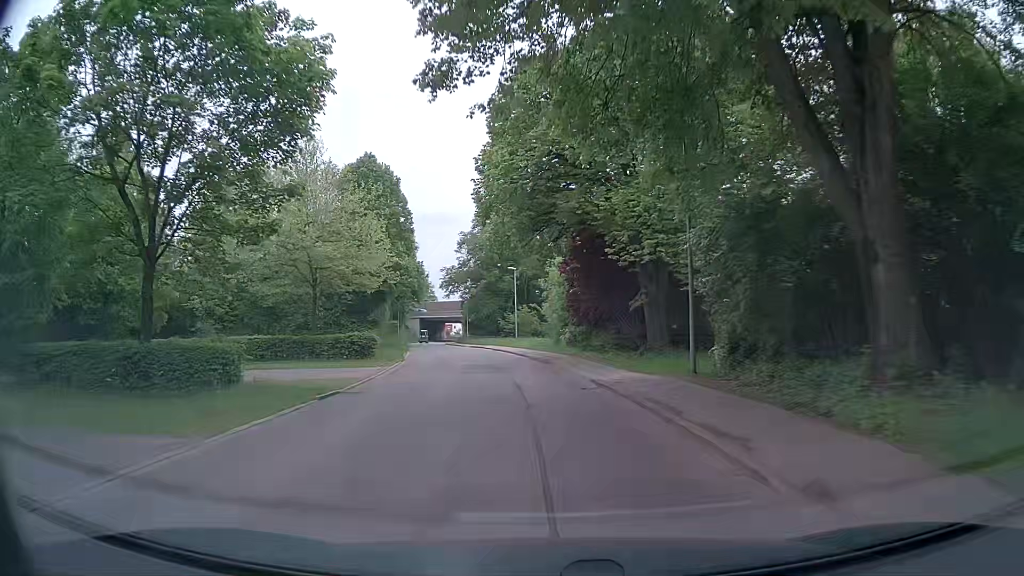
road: tertiary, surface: asphalt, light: Day
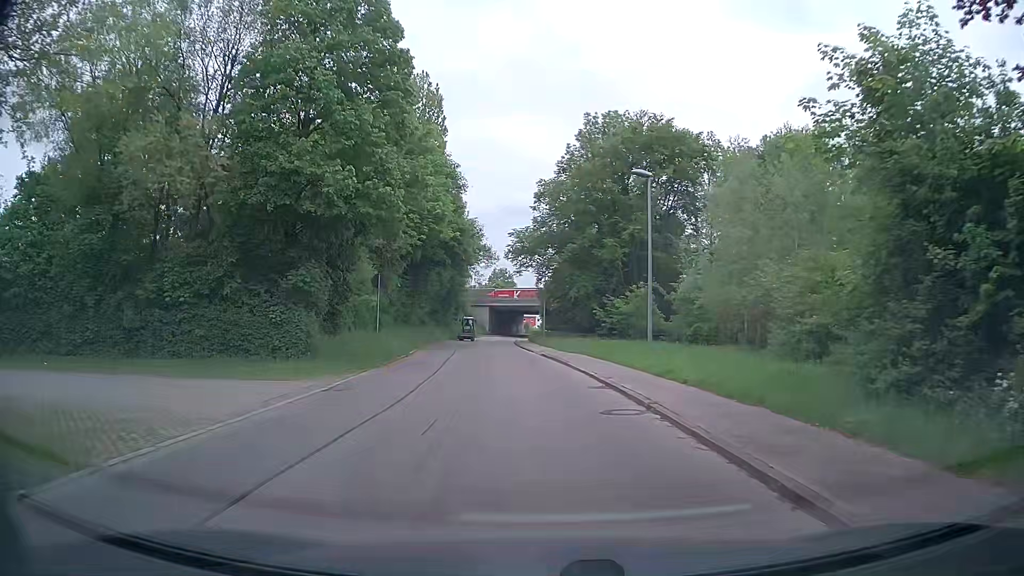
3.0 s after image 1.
(-2.4, +30.8) m; -6°
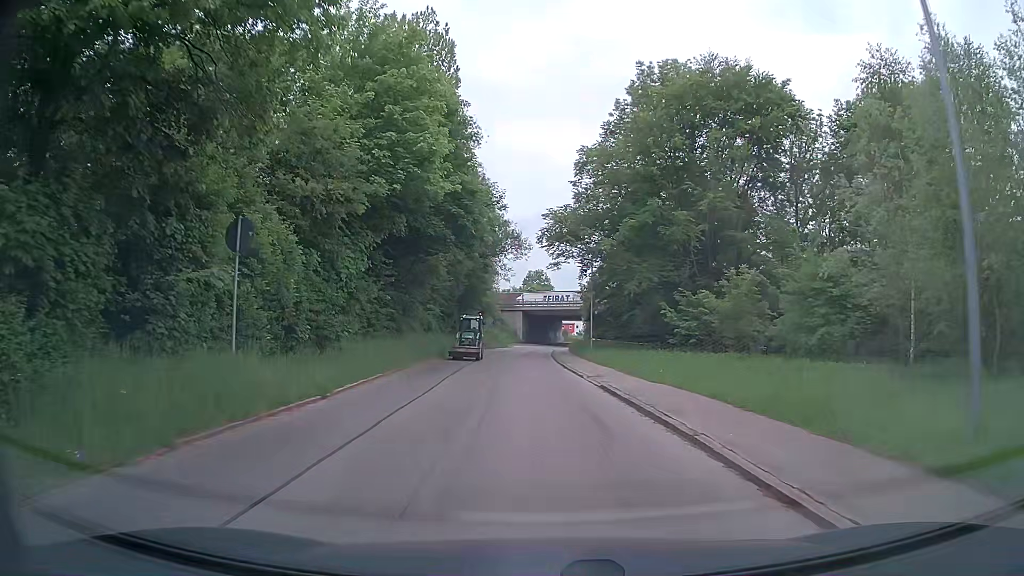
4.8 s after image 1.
(-0.8, +14.9) m; -4°
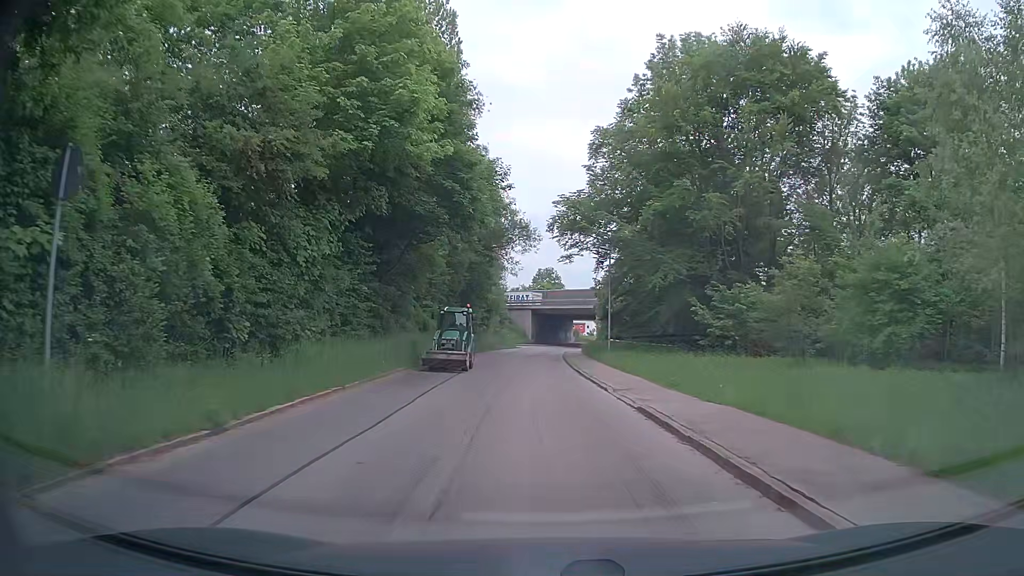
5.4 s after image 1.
(0.0, +5.2) m; -1°
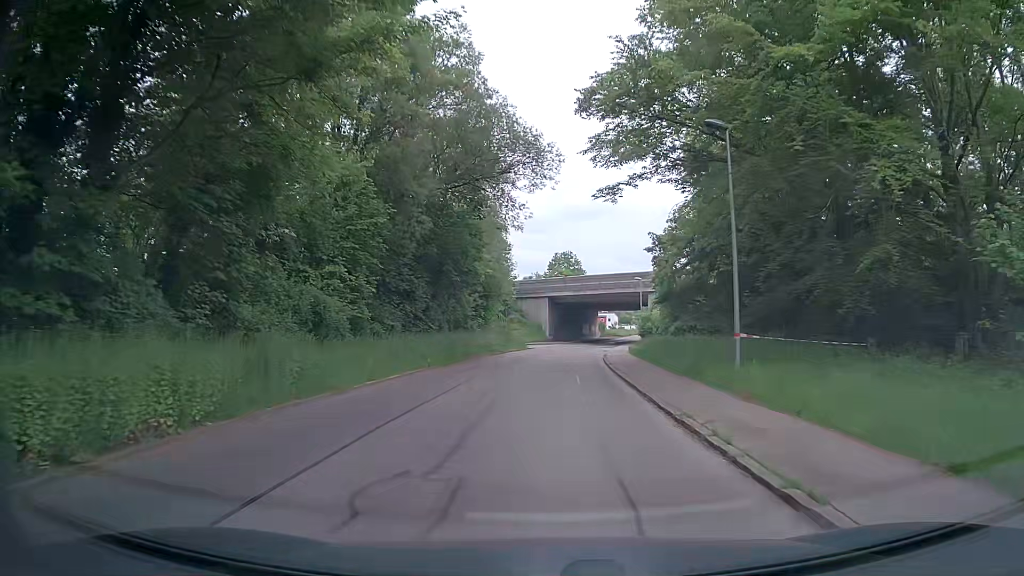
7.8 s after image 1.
(-0.4, +21.7) m; 0°
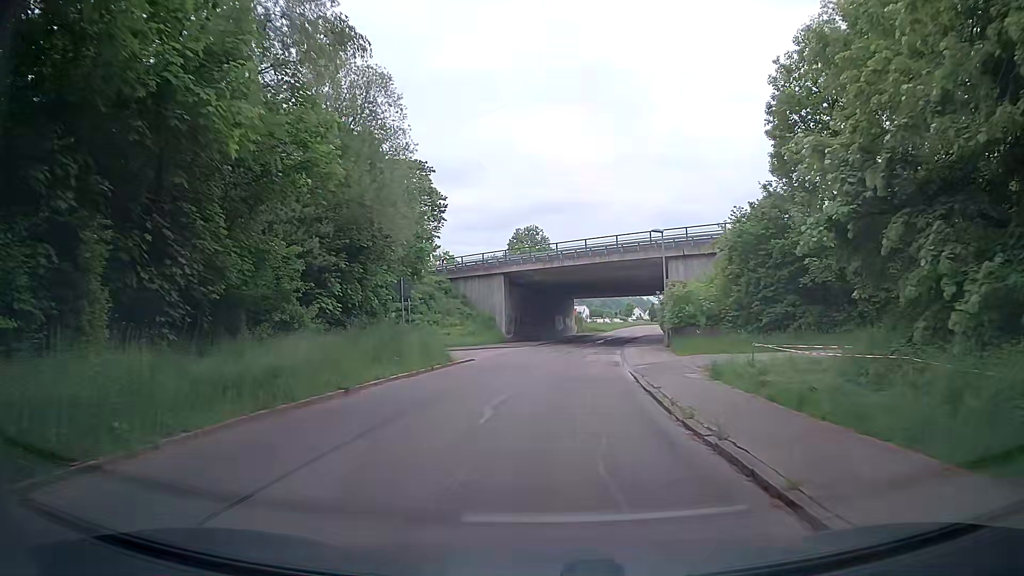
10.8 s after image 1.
(0.0, +26.6) m; +1°
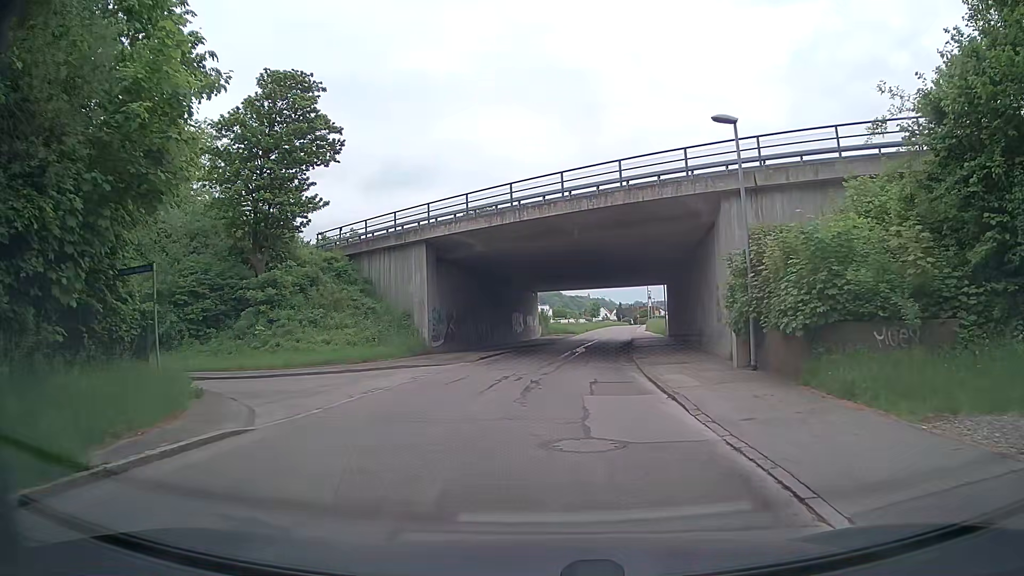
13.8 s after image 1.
(+0.6, +19.0) m; +4°
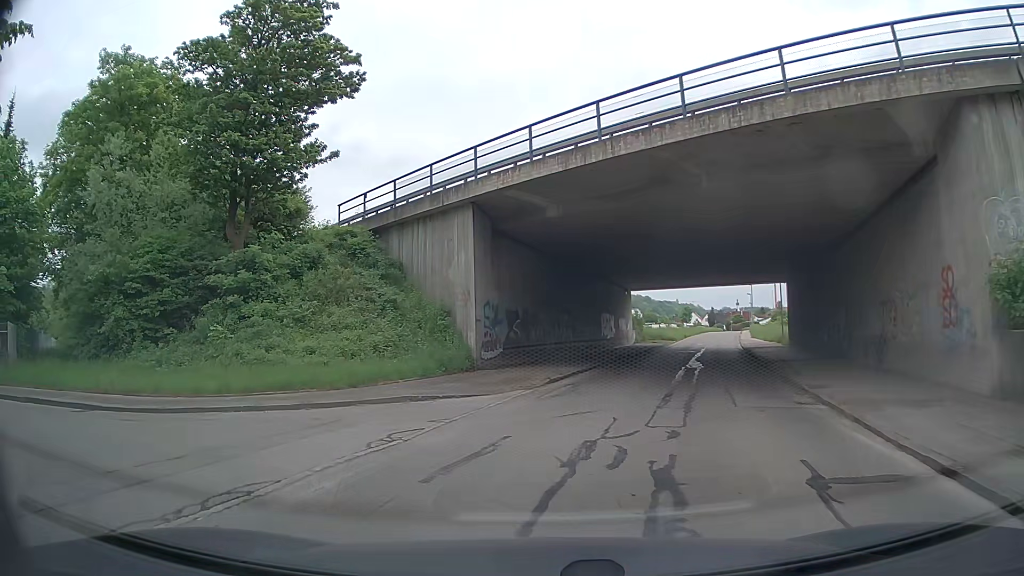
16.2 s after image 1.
(-0.3, +10.0) m; -8°
